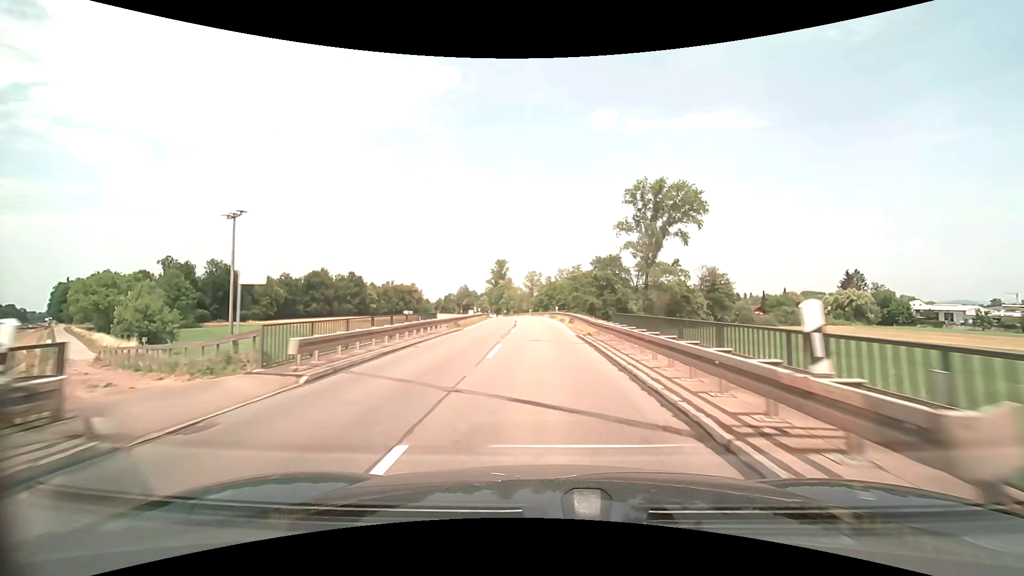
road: secondary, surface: asphalt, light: Day
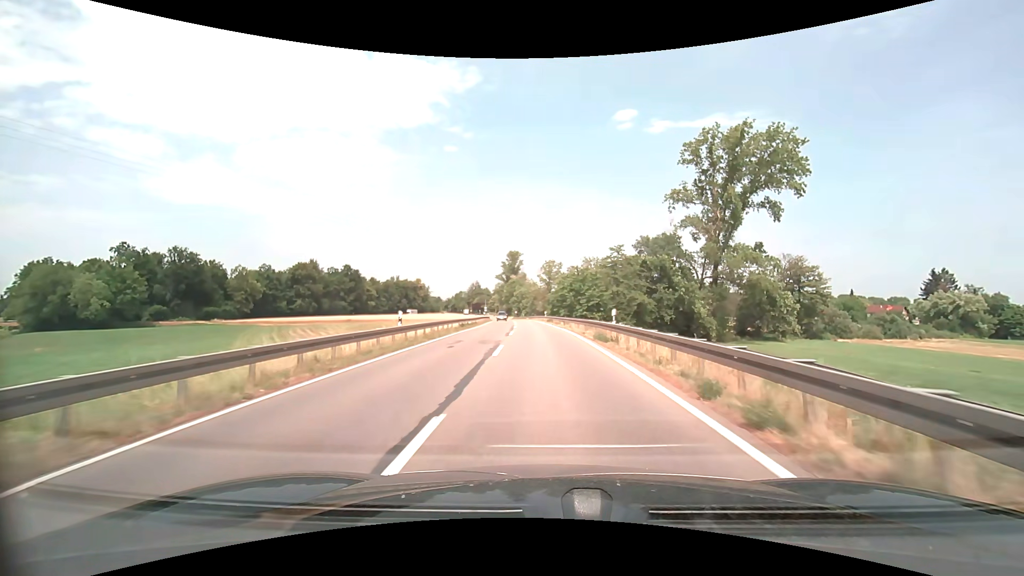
(-0.7, +34.6) m; -2°
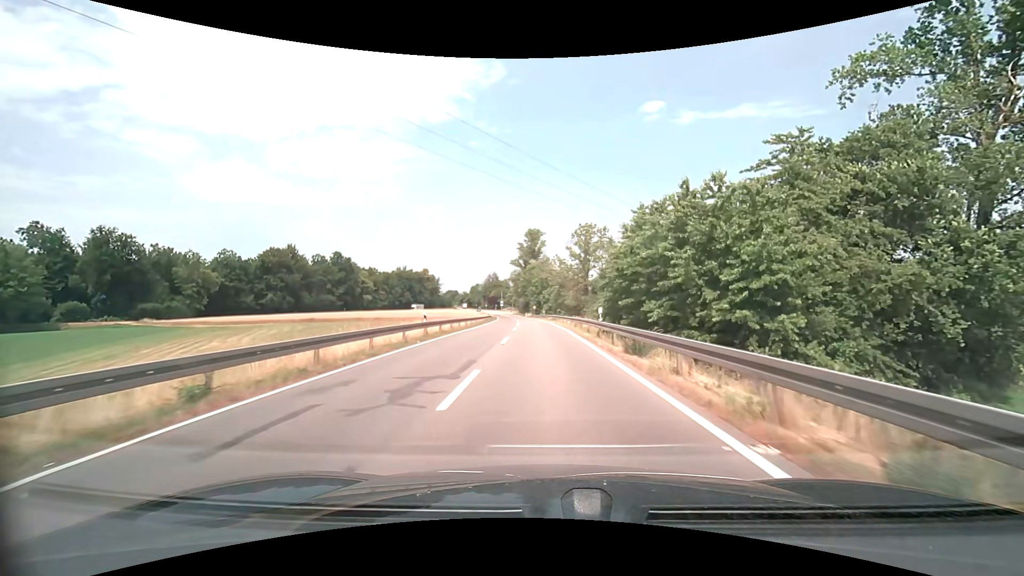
(-1.1, +43.9) m; -3°
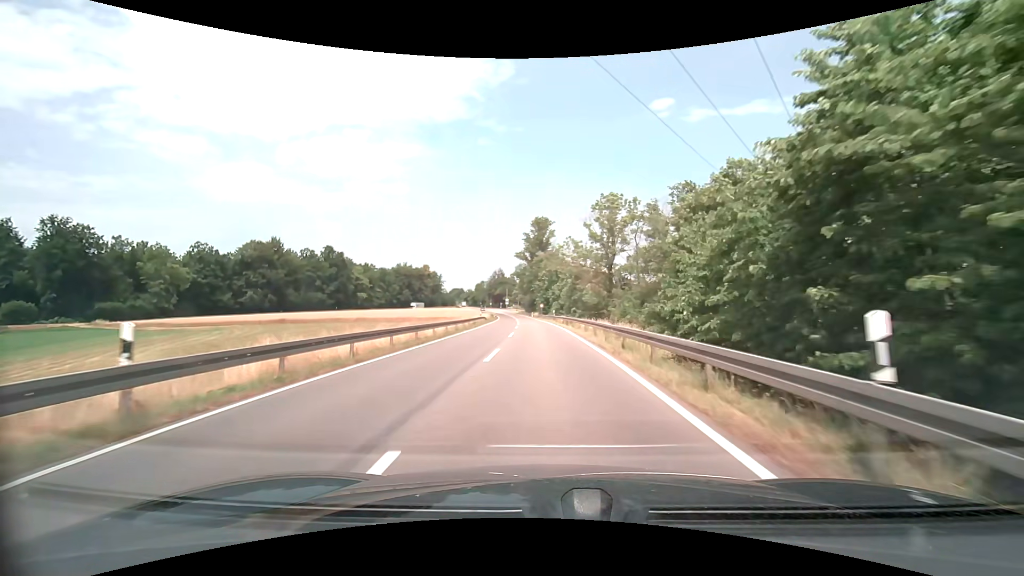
(-0.2, +17.9) m; -1°
